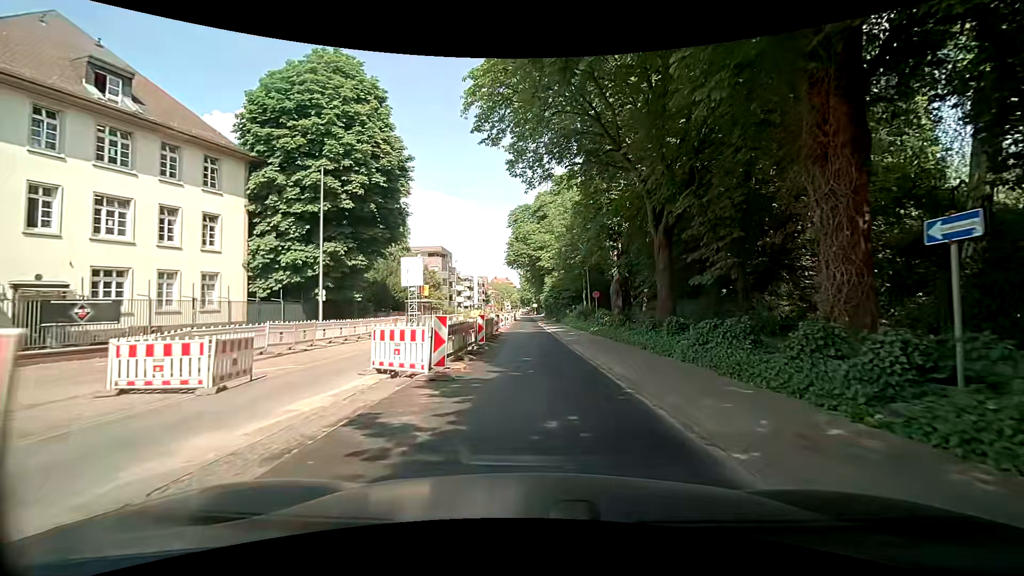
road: secondary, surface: asphalt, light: Day
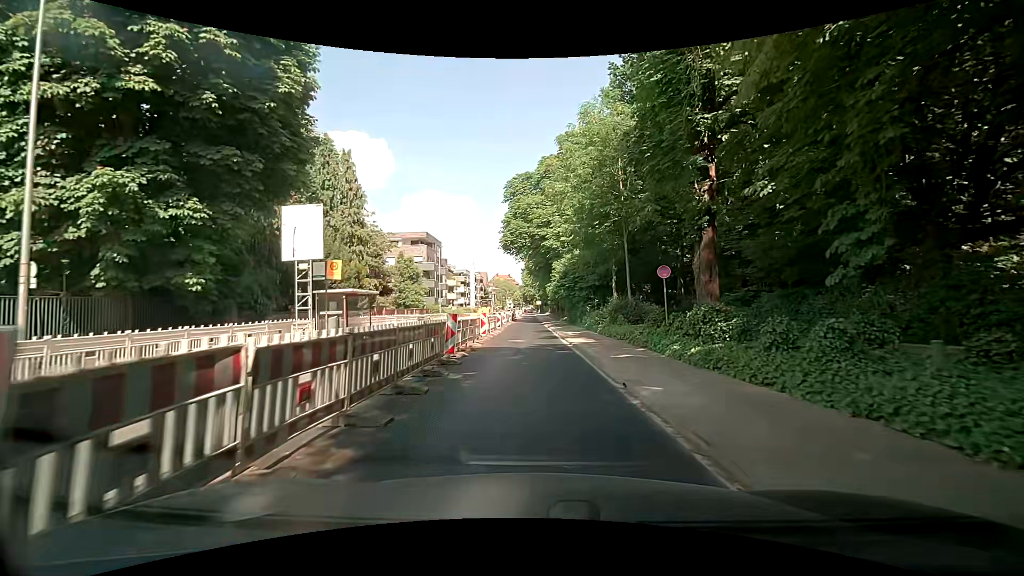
(0.0, +17.3) m; +1°
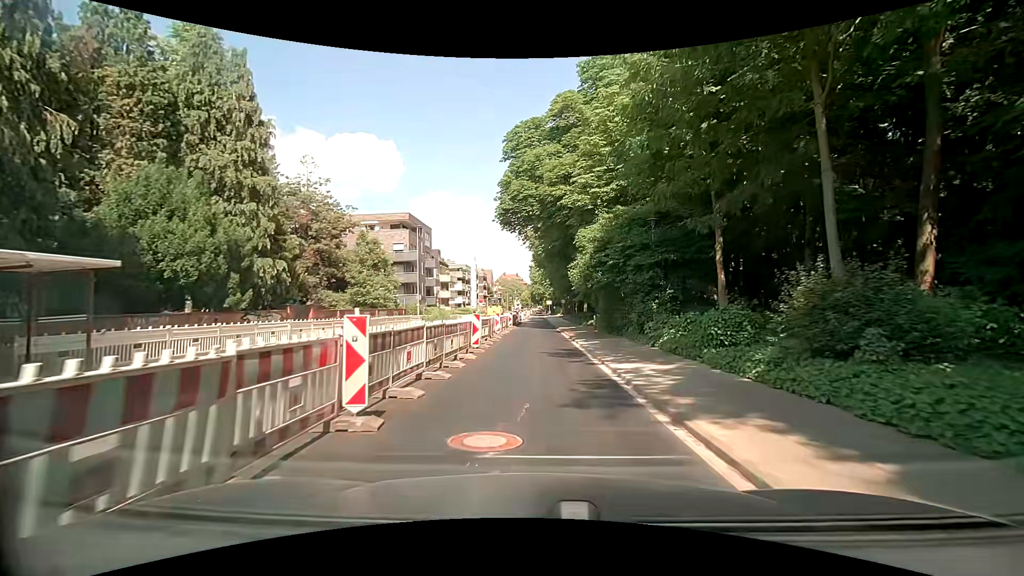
(-0.6, +17.7) m; -2°
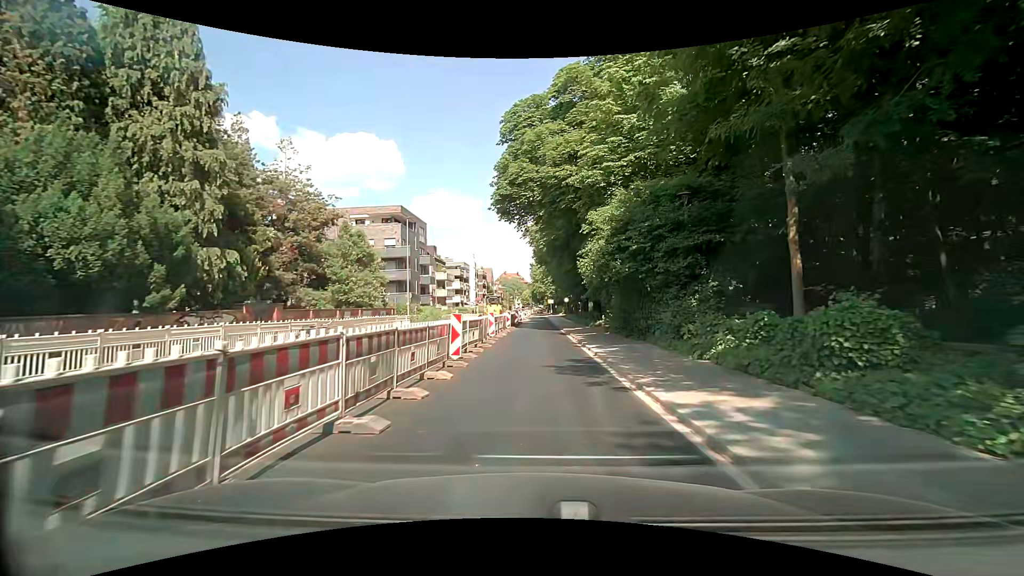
(0.0, +4.5) m; 0°
(0, +10) (0, +20) (0, +30) (0, +40) (0, +50) (0, +60) (0, +70) (0, +80) (0, +90) (0, +100) m
